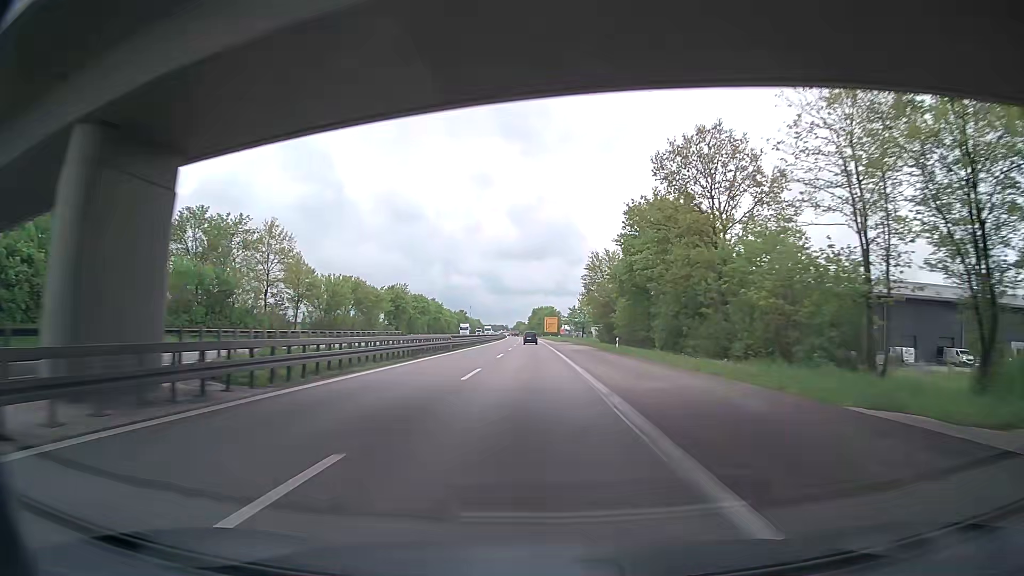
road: trunk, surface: asphalt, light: Day
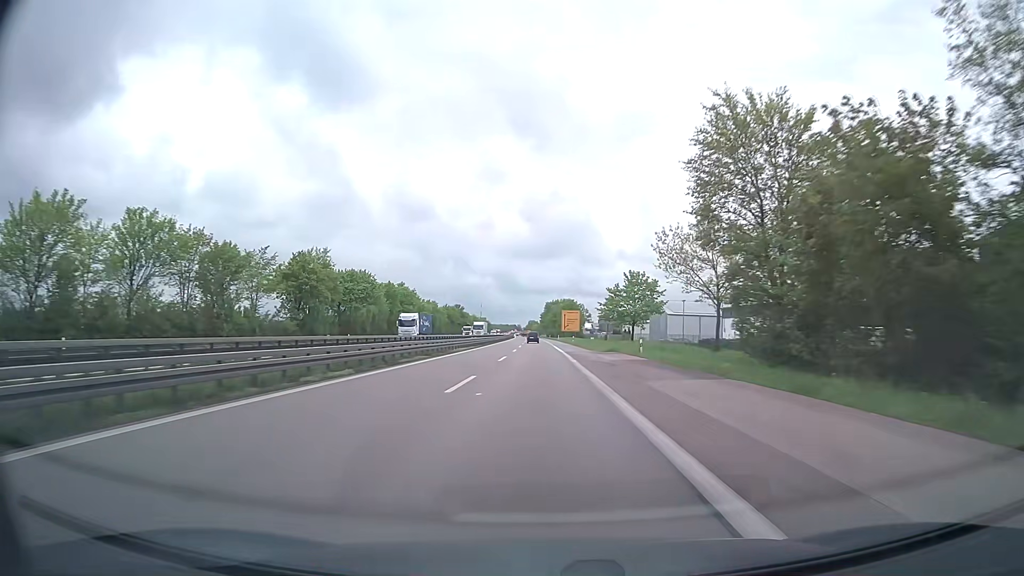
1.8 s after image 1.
(-0.9, +58.2) m; -1°
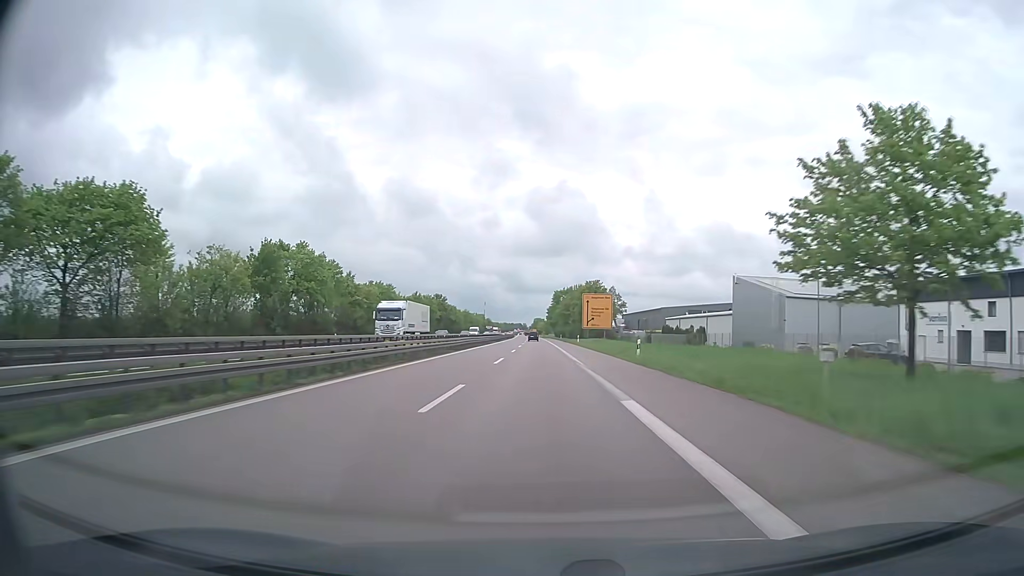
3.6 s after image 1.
(-0.5, +58.1) m; -1°
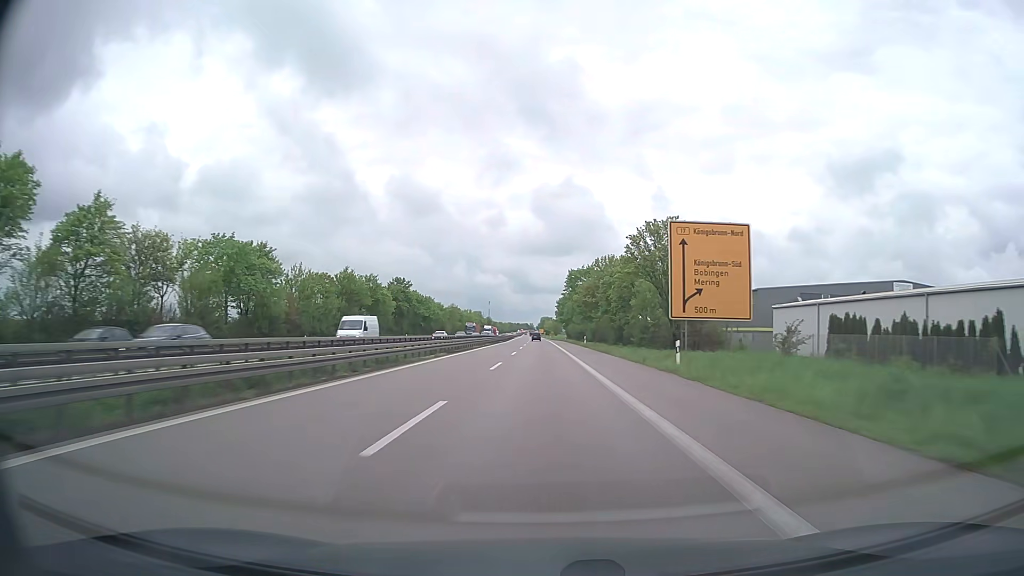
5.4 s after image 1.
(-0.3, +58.1) m; -1°
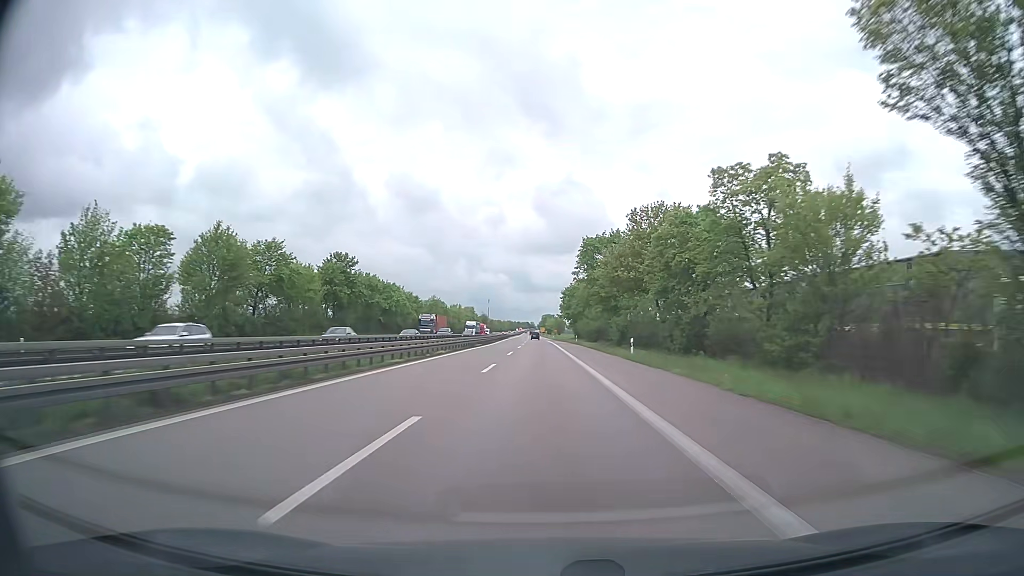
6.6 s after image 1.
(-0.1, +38.7) m; 0°
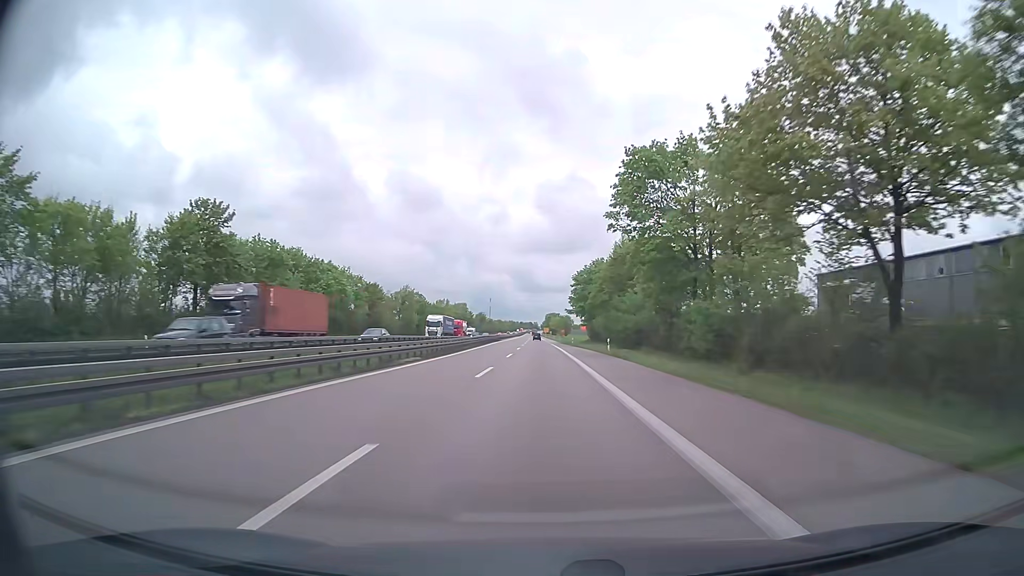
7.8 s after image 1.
(-0.1, +38.7) m; 0°
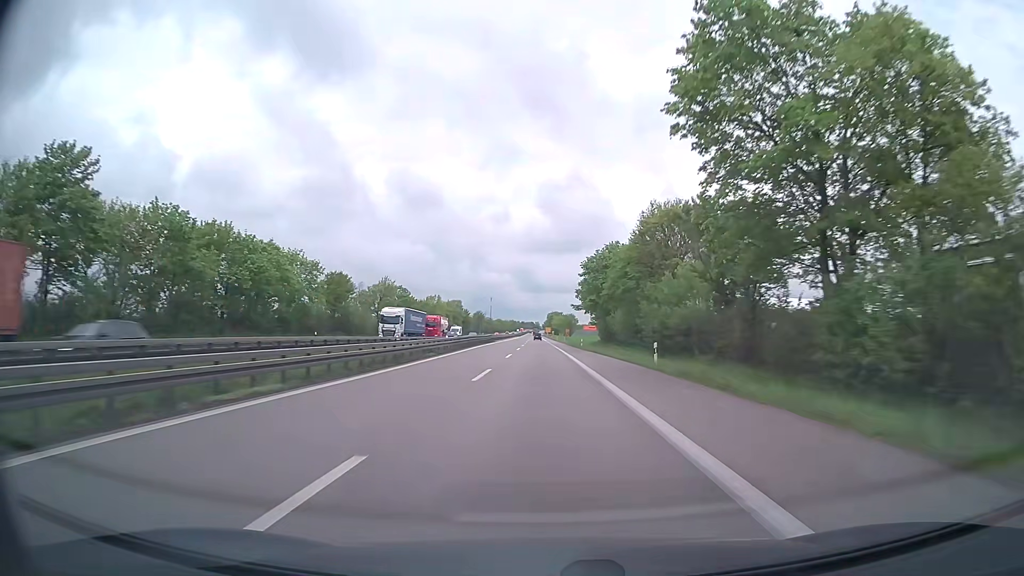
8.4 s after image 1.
(0.0, +19.4) m; 0°
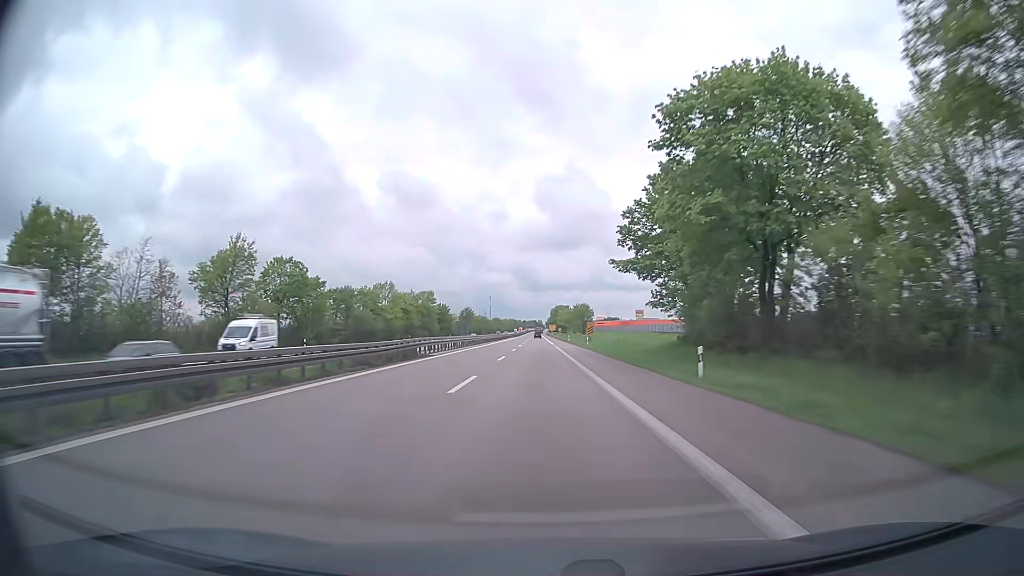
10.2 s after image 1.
(-0.1, +58.1) m; 0°
(0, +10) (0, +20) (0, +30) (0, +40) (0, +50) (0, +60) (0, +70) (-1, +80) (-1, +90) (-1, +100) m
